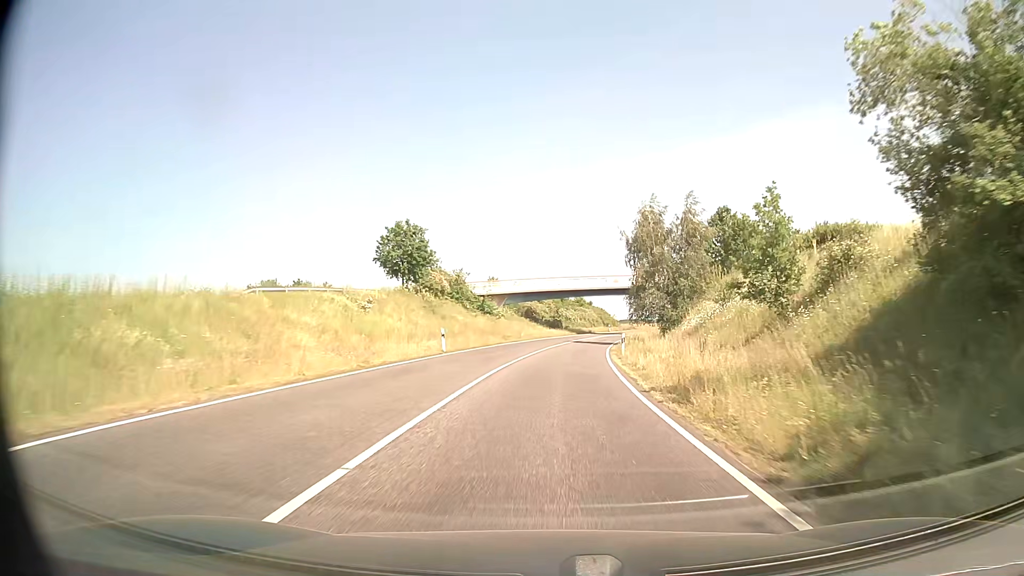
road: secondary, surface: asphalt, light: Day
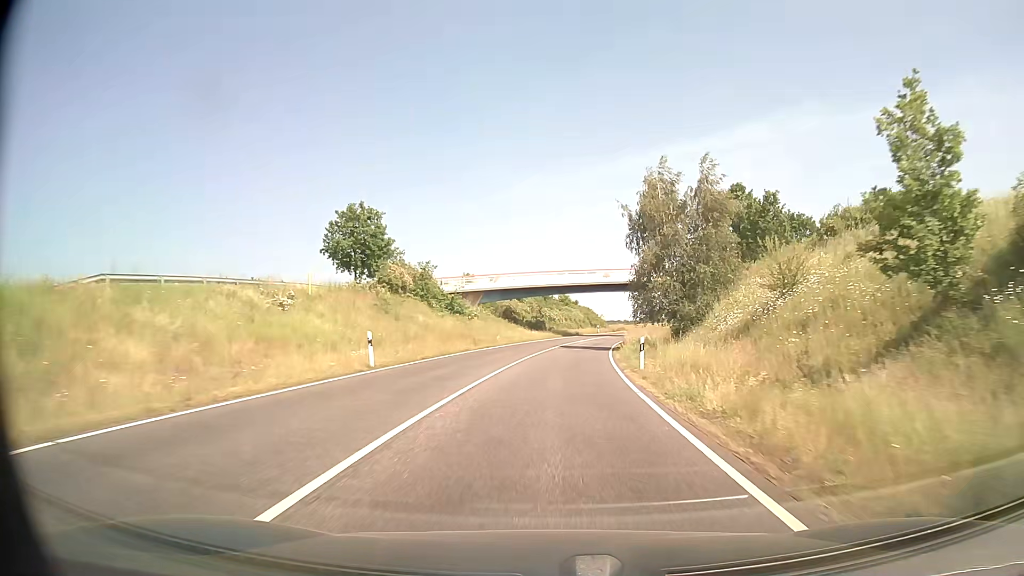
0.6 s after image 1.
(+0.1, +11.3) m; +1°
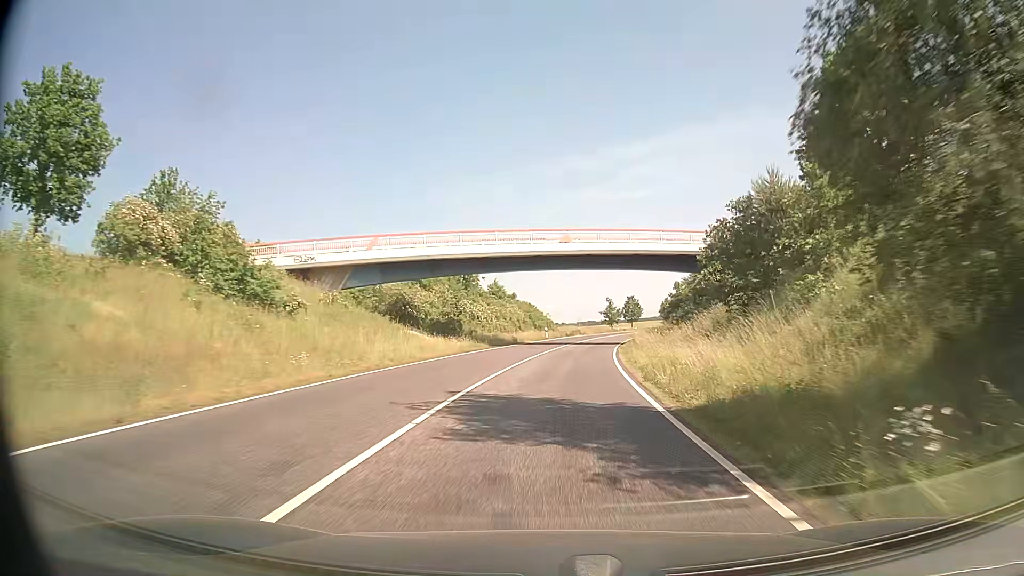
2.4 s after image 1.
(+1.4, +34.0) m; +5°
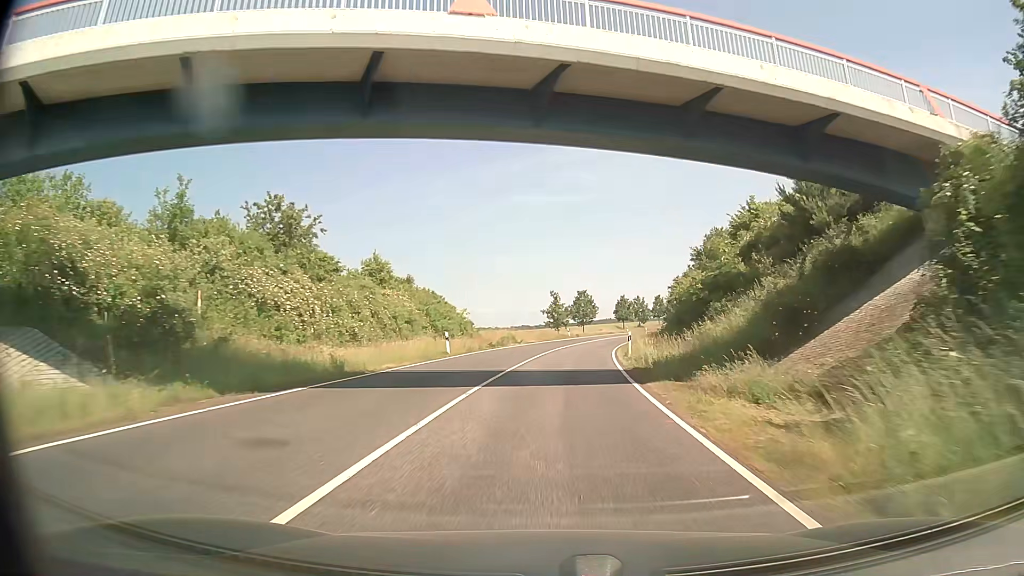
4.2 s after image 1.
(+1.6, +34.3) m; +5°
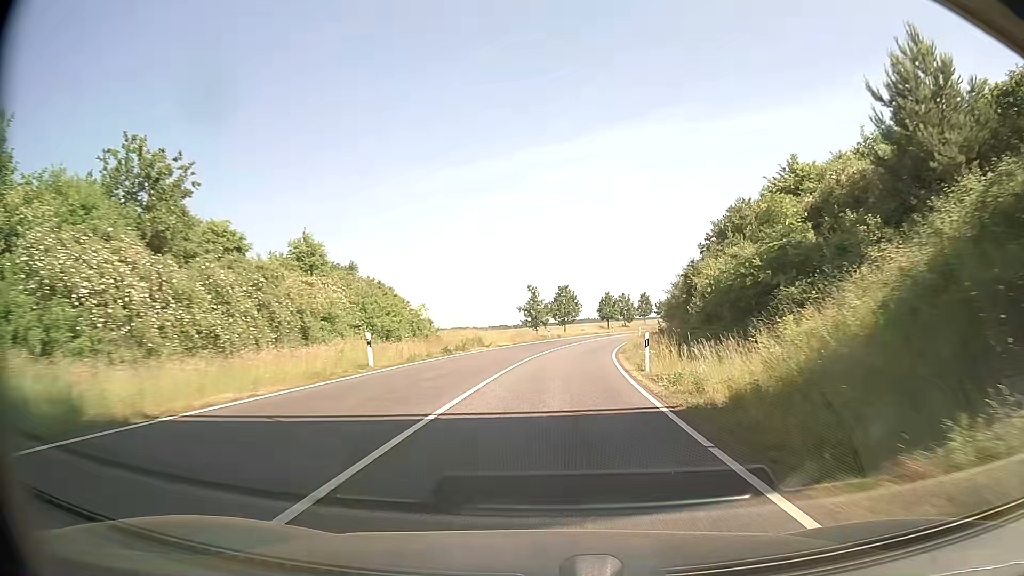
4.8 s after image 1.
(+0.2, +11.5) m; +2°
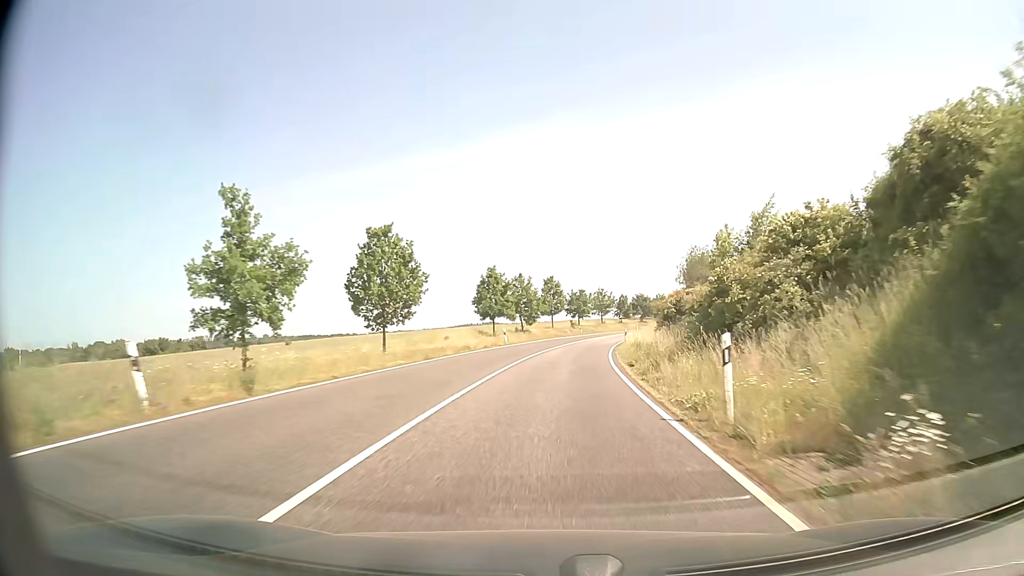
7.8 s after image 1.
(+5.2, +57.6) m; +10°
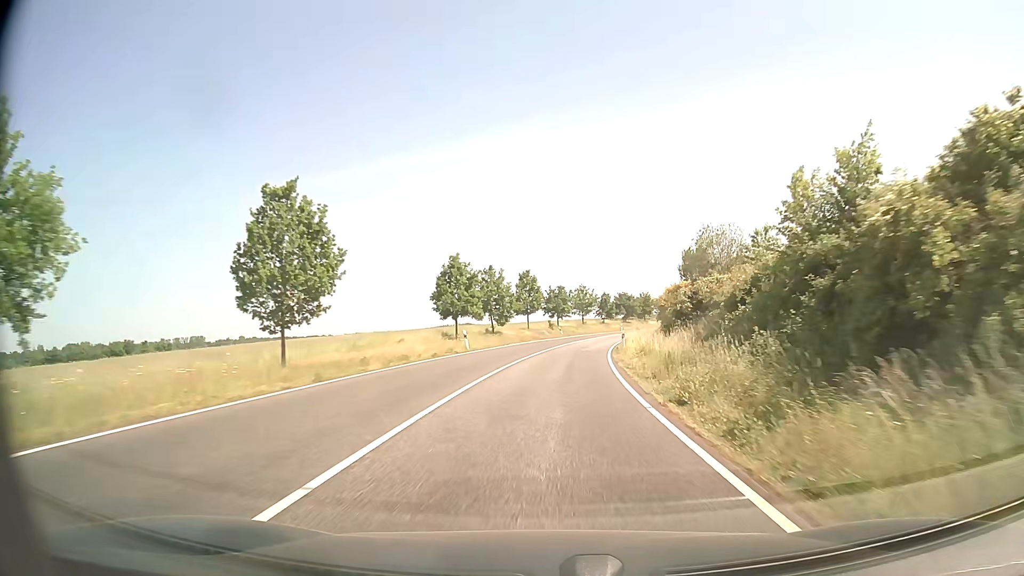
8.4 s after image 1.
(+0.2, +11.6) m; +2°
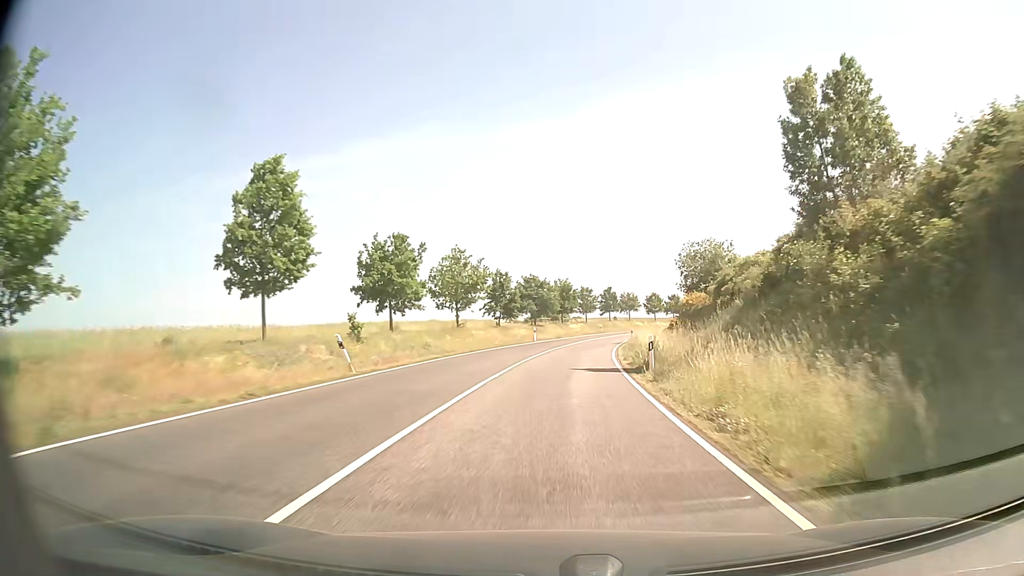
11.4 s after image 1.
(+4.6, +57.9) m; +9°
(0, +10) (0, +20) (+1, +30) (+2, +40) (+3, +50) (+5, +60) (+7, +70) (+9, +79) (+11, +89) (+14, +99) m
